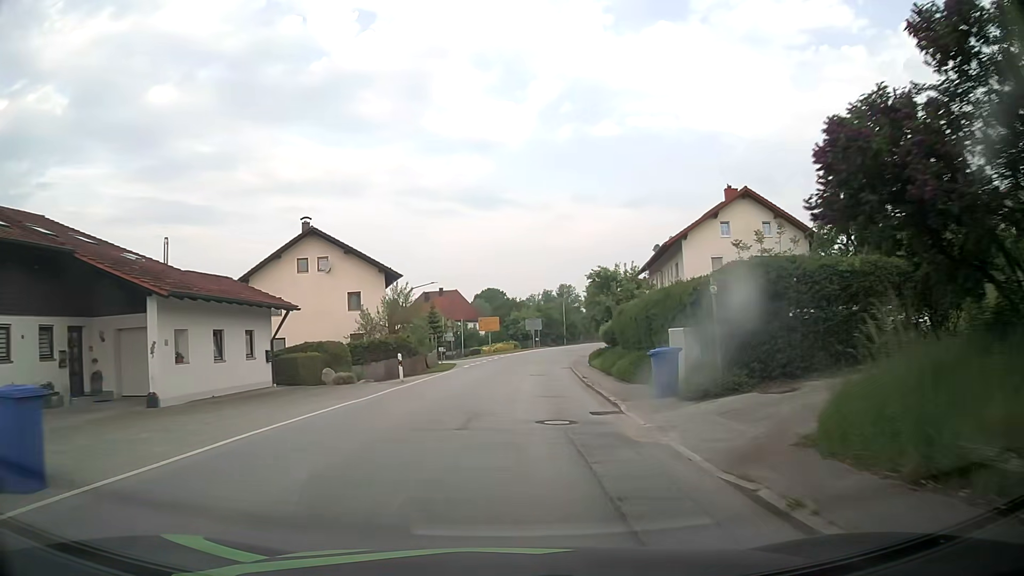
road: secondary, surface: asphalt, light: Day
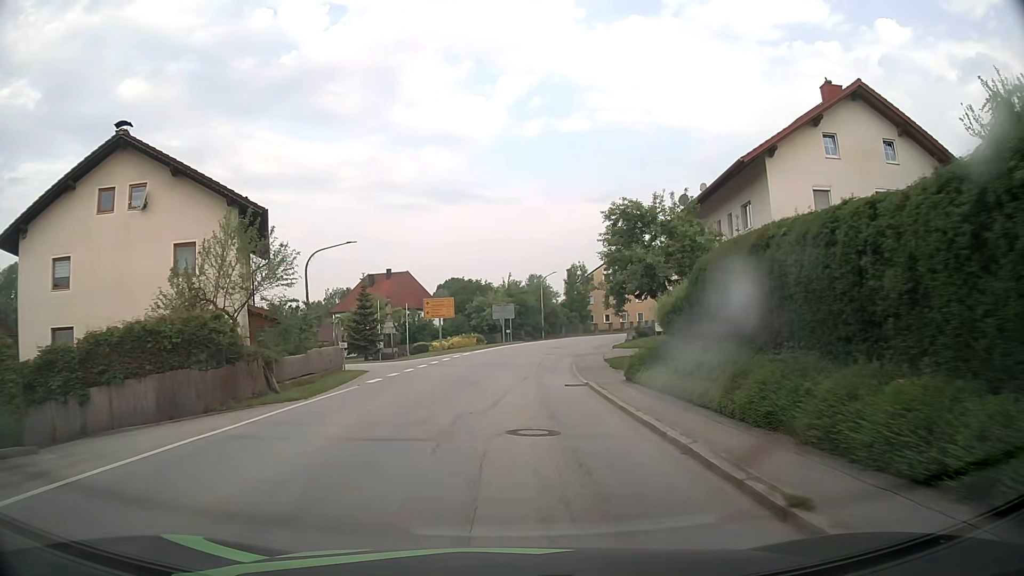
(+0.6, +20.9) m; +3°
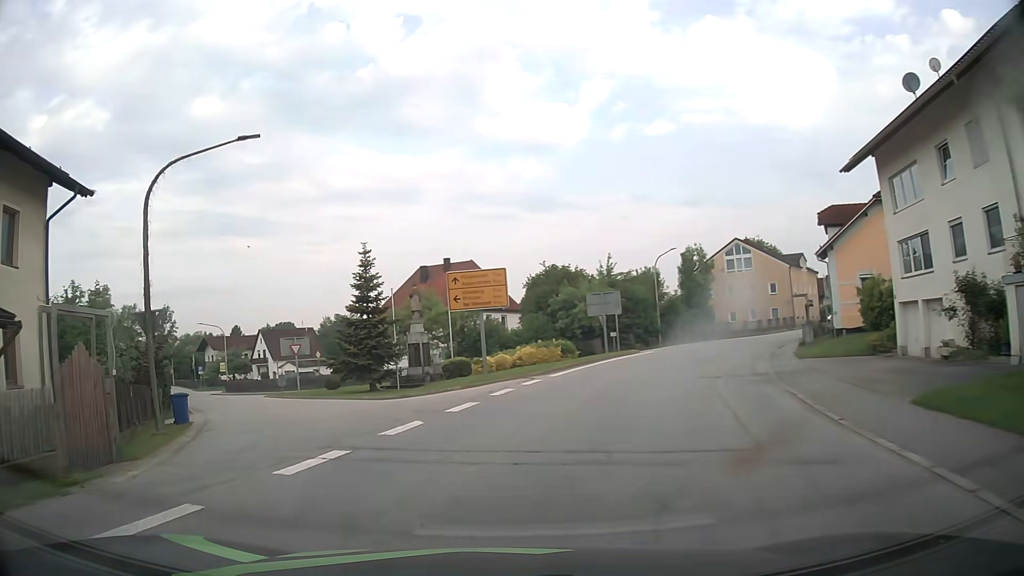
(-0.3, +22.4) m; -8°
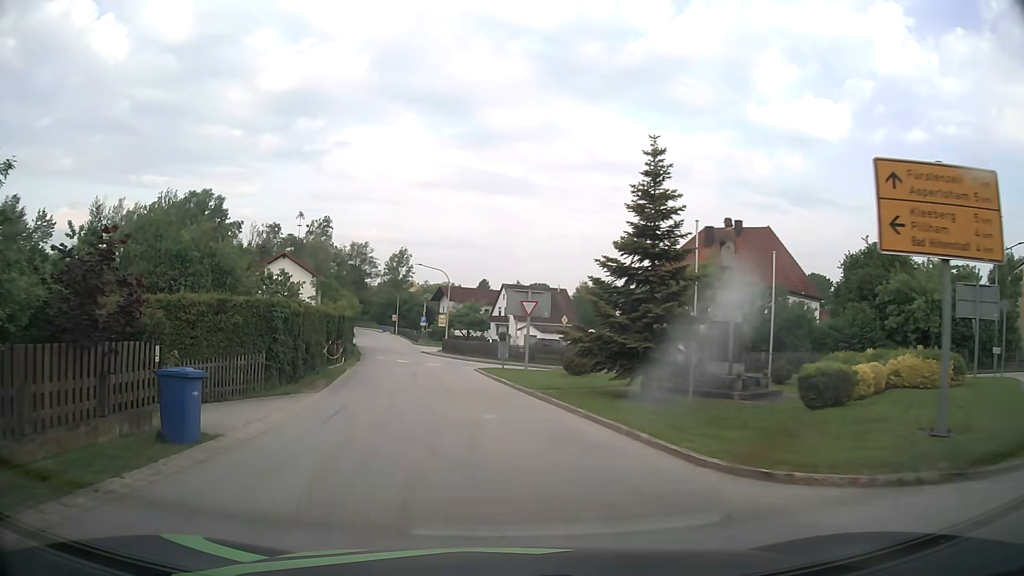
(-2.9, +13.8) m; -21°
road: tertiary
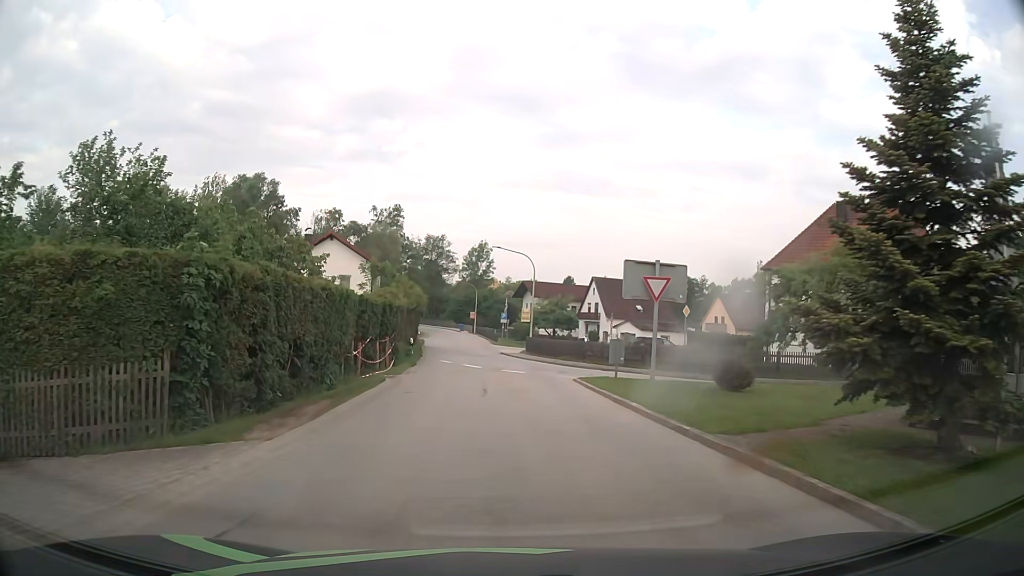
(-0.9, +9.9) m; -8°
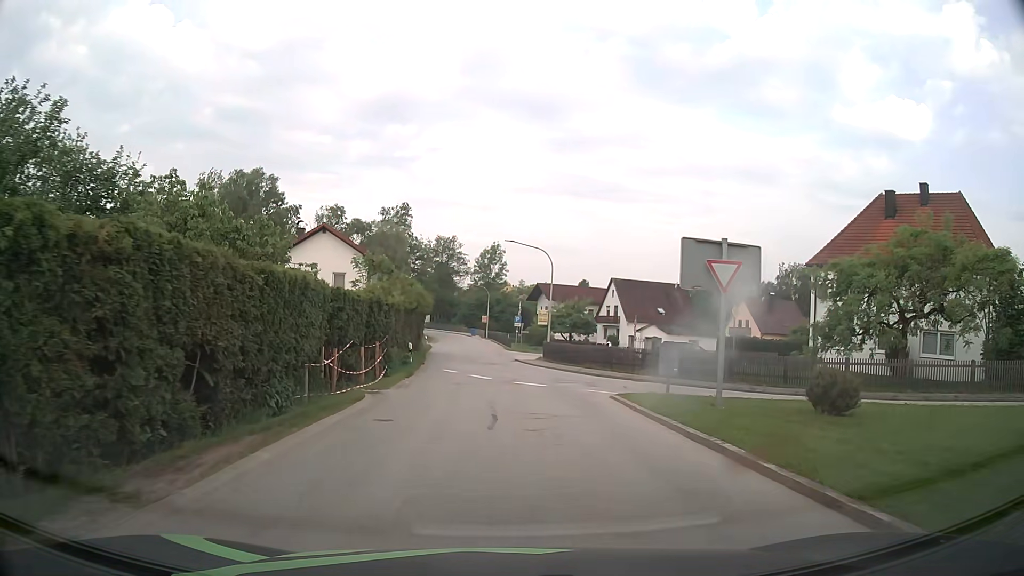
(0.0, +5.1) m; -1°
(0, +10) (0, +20) (-1, +30) (-1, +40) (-2, +50) (-3, +60) (-4, +70) (-4, +80) (-6, +90) (-8, +100) m
